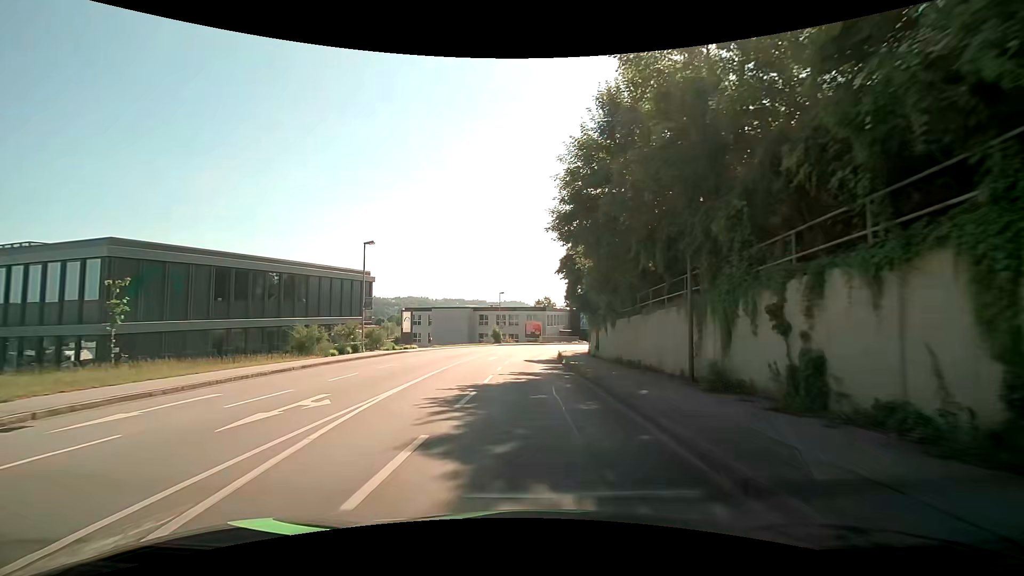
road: tertiary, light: Day
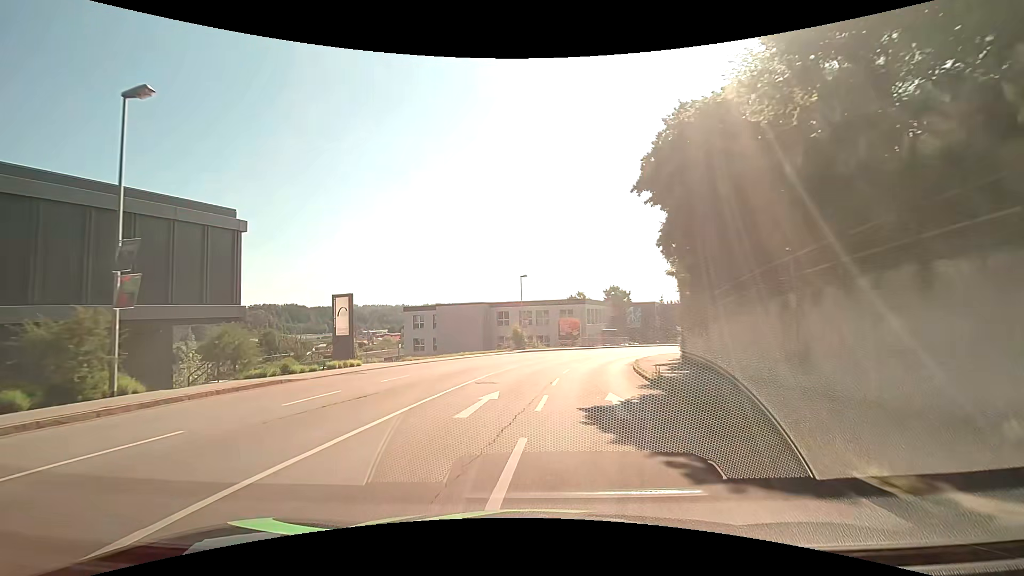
(-0.8, +24.0) m; -4°
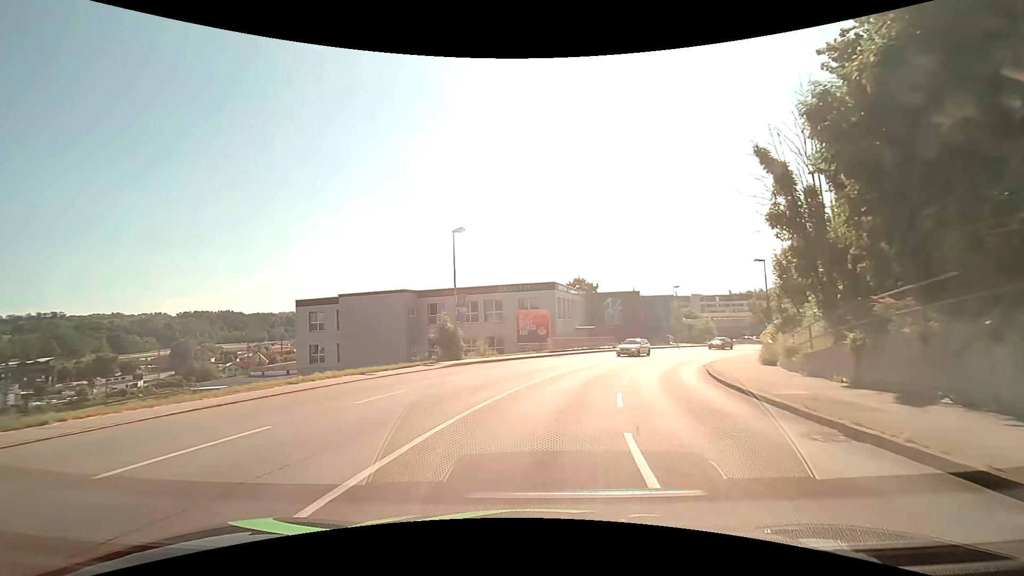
(+0.7, +23.2) m; +5°
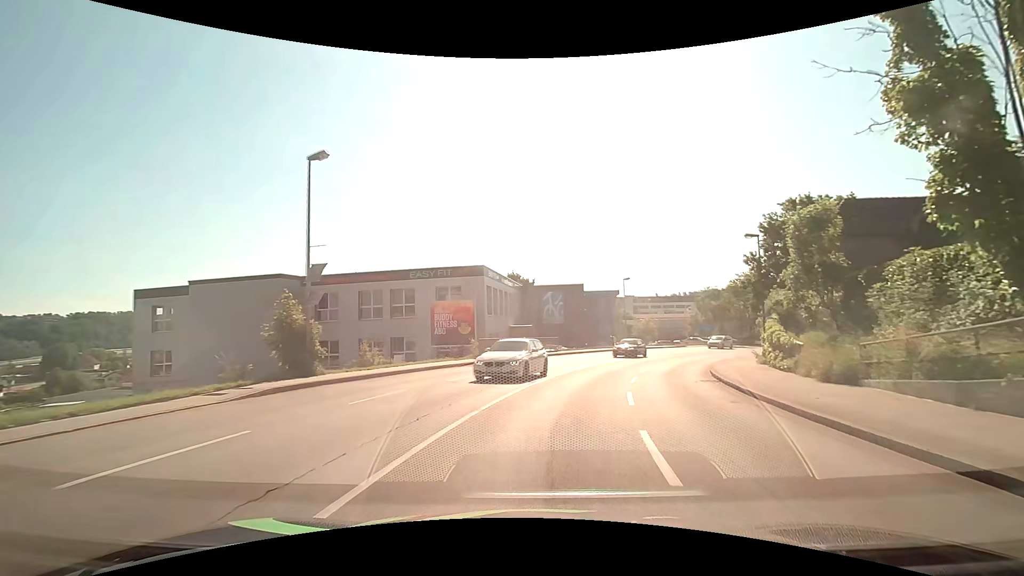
(+0.8, +11.9) m; +8°
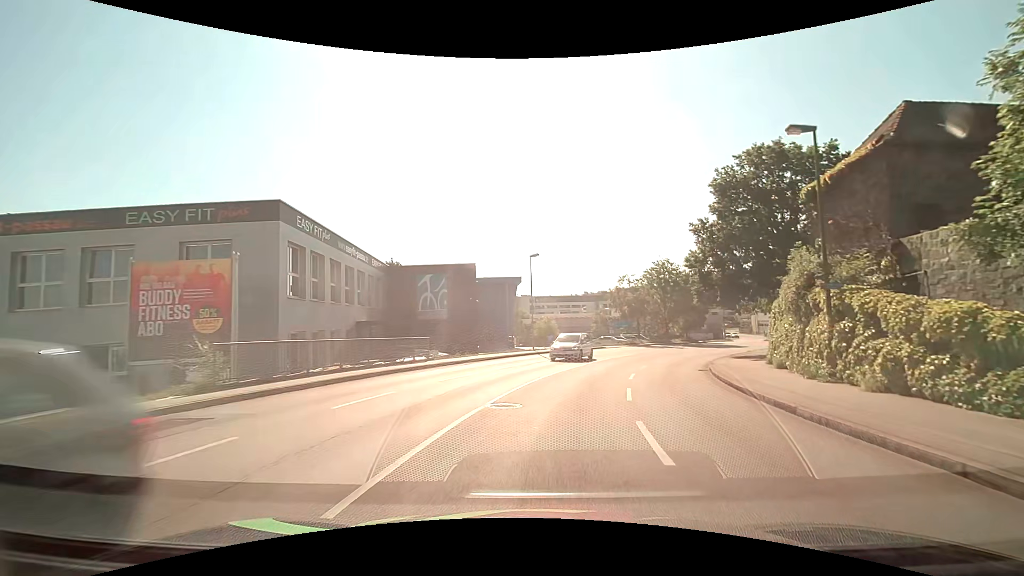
(+1.8, +17.4) m; +12°
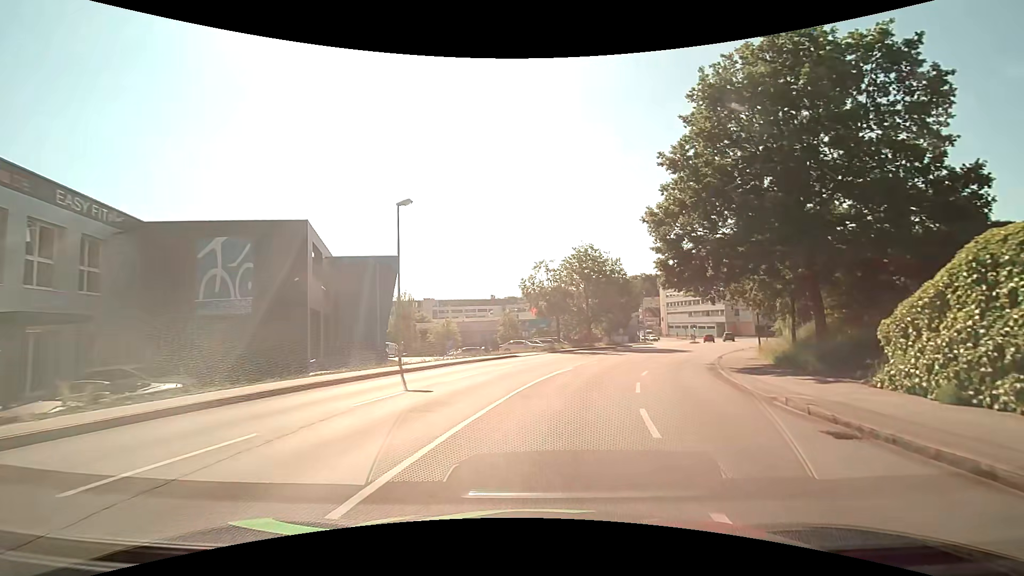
(+1.6, +16.7) m; +10°
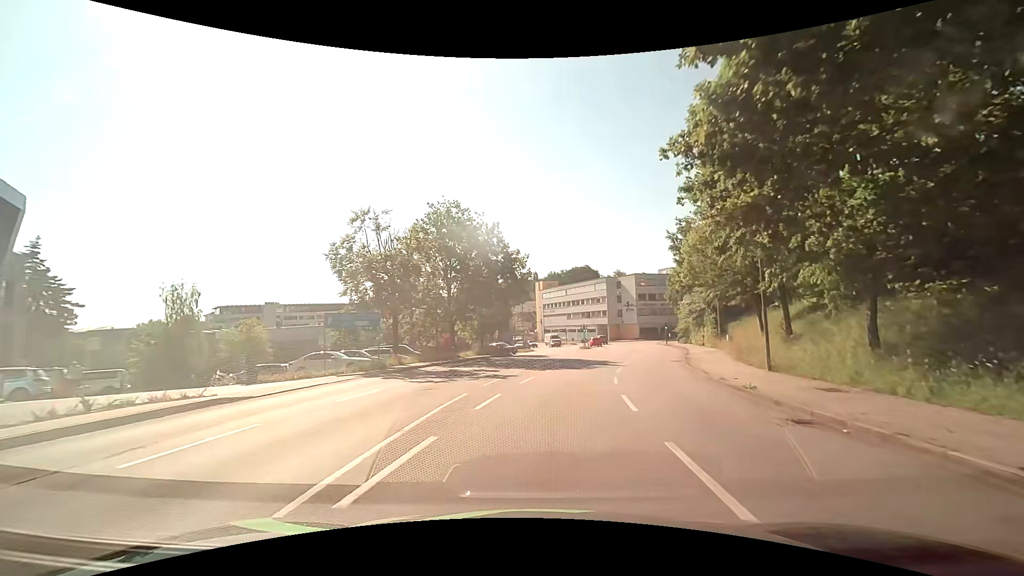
(+2.8, +21.3) m; +15°
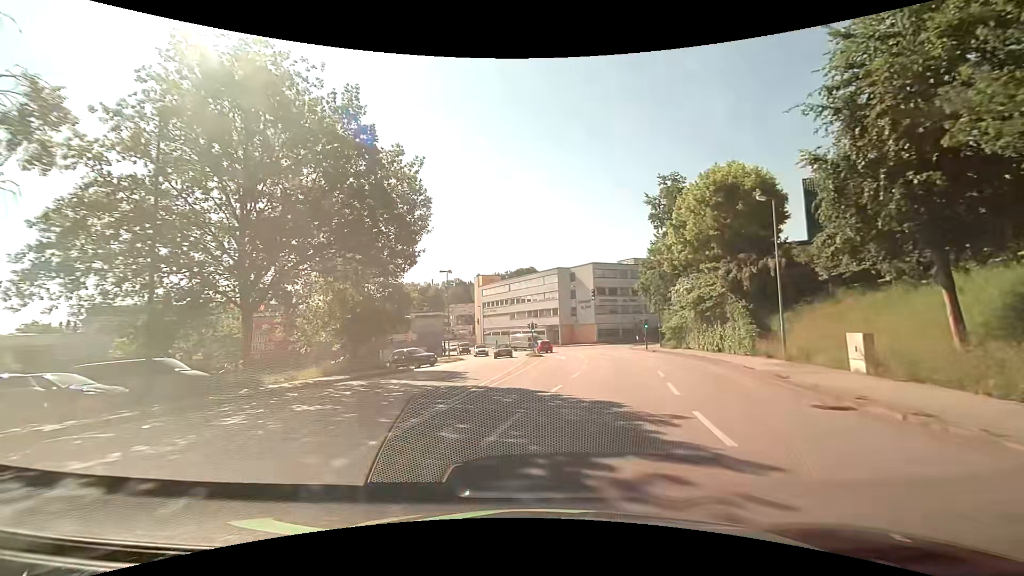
(+1.4, +21.5) m; +6°
